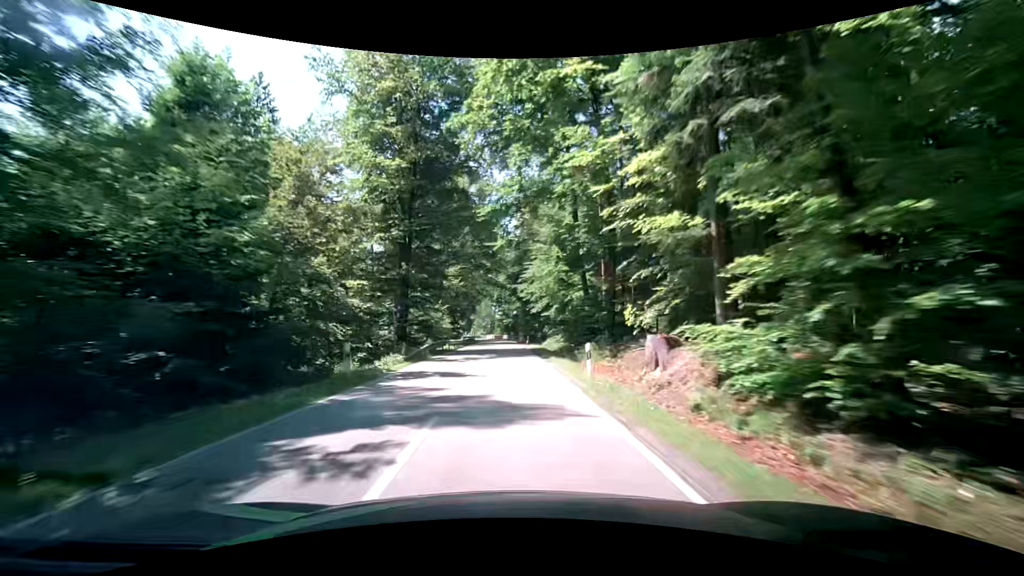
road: secondary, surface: asphalt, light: Day
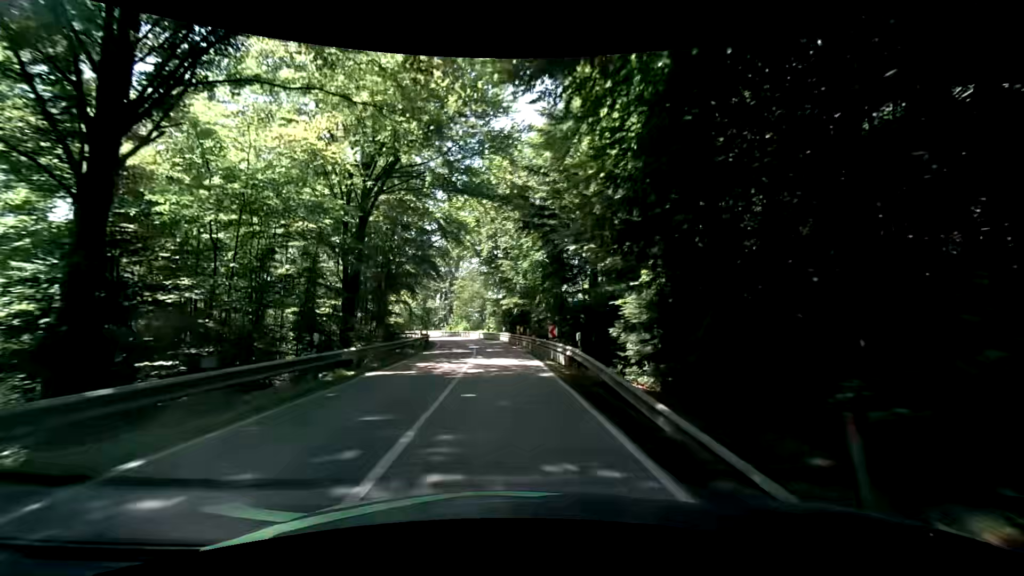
(+0.1, +54.7) m; 0°
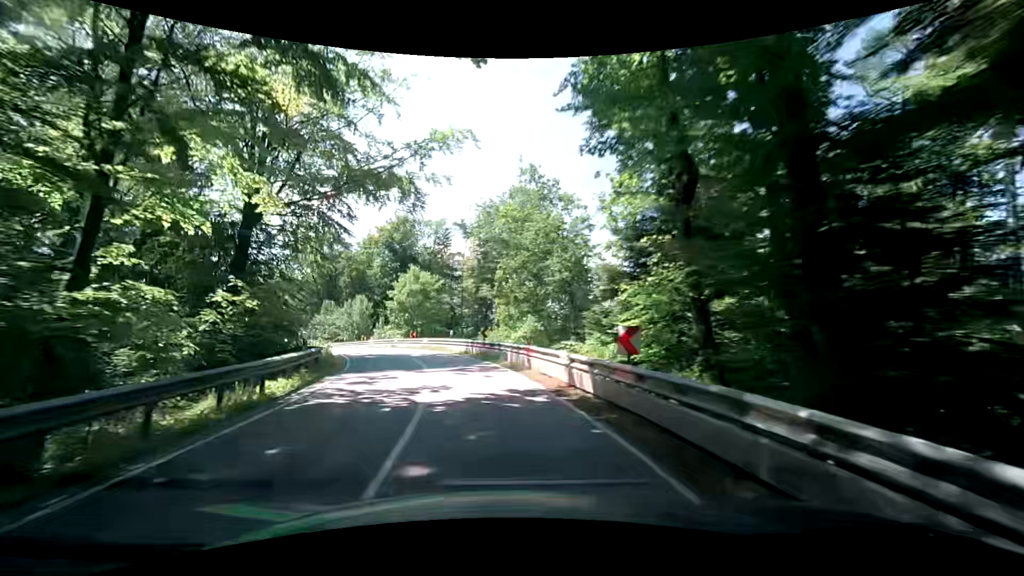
(-2.2, +46.4) m; -9°
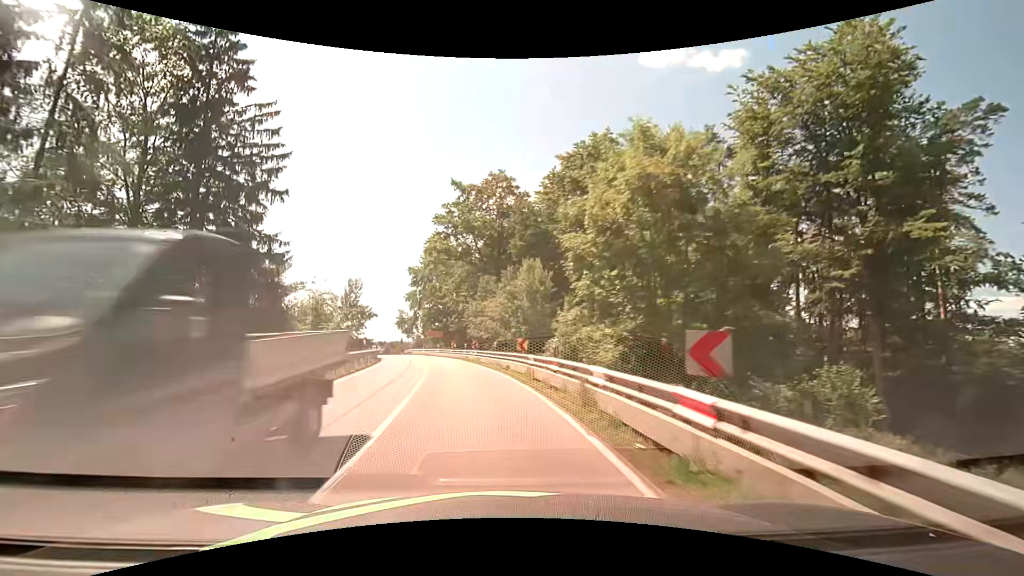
(-6.3, +33.4) m; -24°
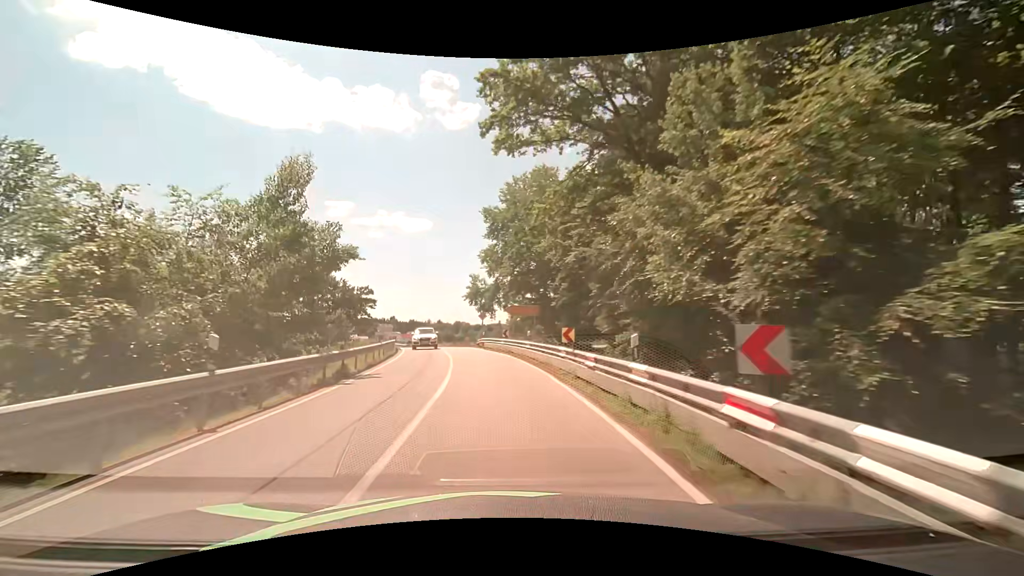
(-3.3, +32.0) m; -11°
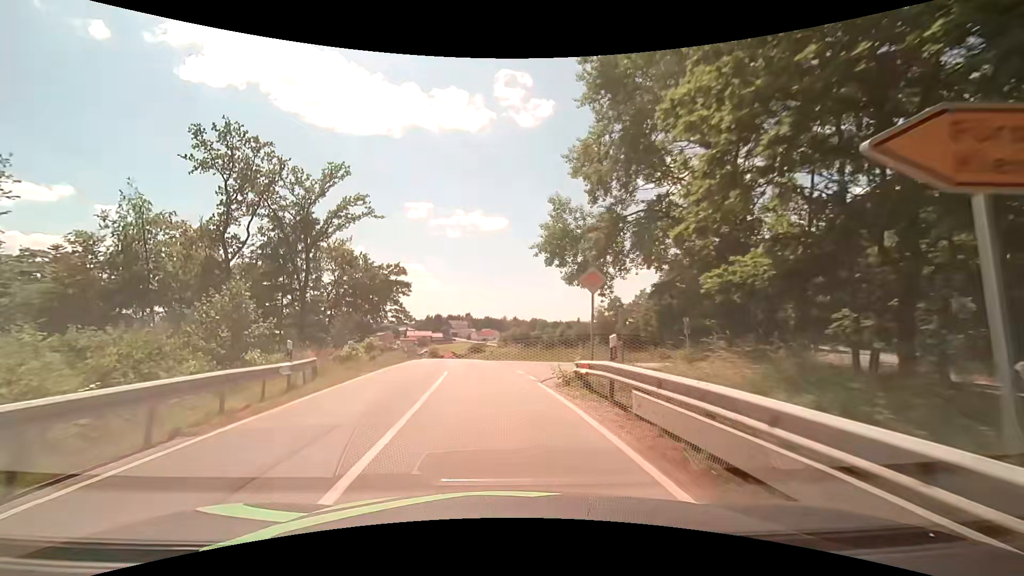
(-2.3, +31.4) m; -9°
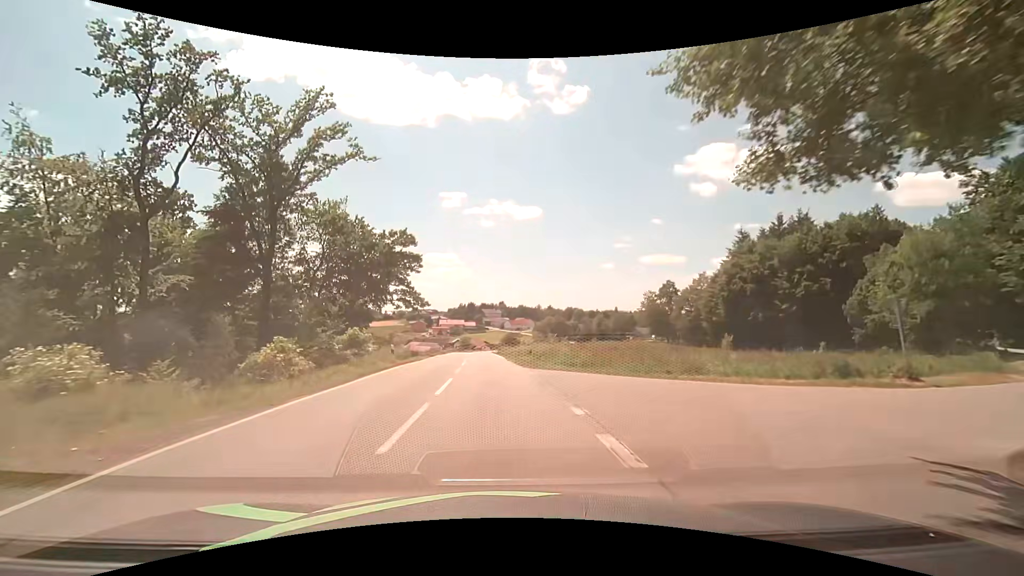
(-0.6, +15.6) m; -4°
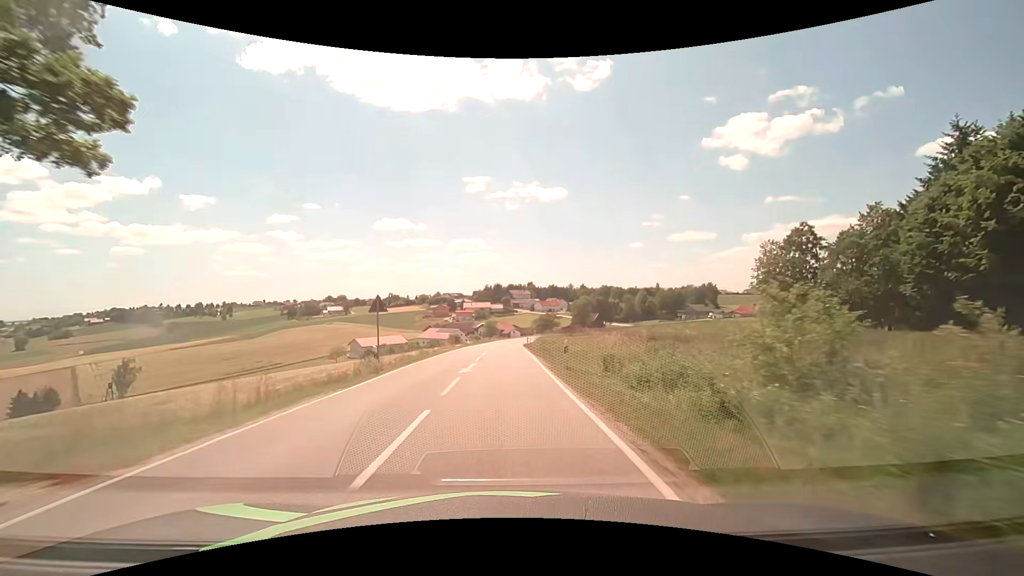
(-1.4, +42.7) m; -3°
(0, +10) (0, +20) (0, +30) (0, +40) (0, +50) (0, +60) (0, +70) (+1, +80) (+2, +90) (+3, +100) m
